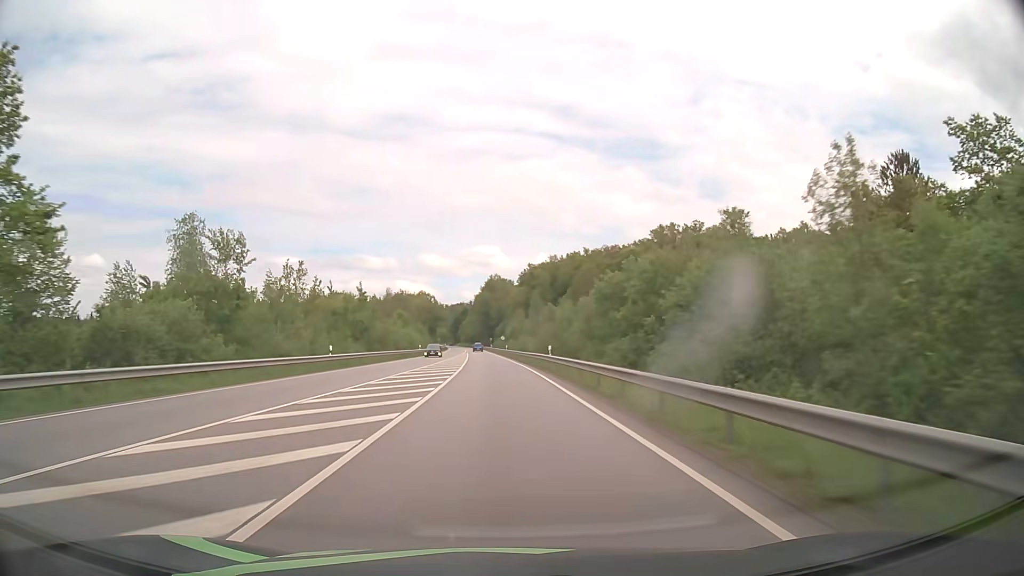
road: primary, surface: asphalt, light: Day
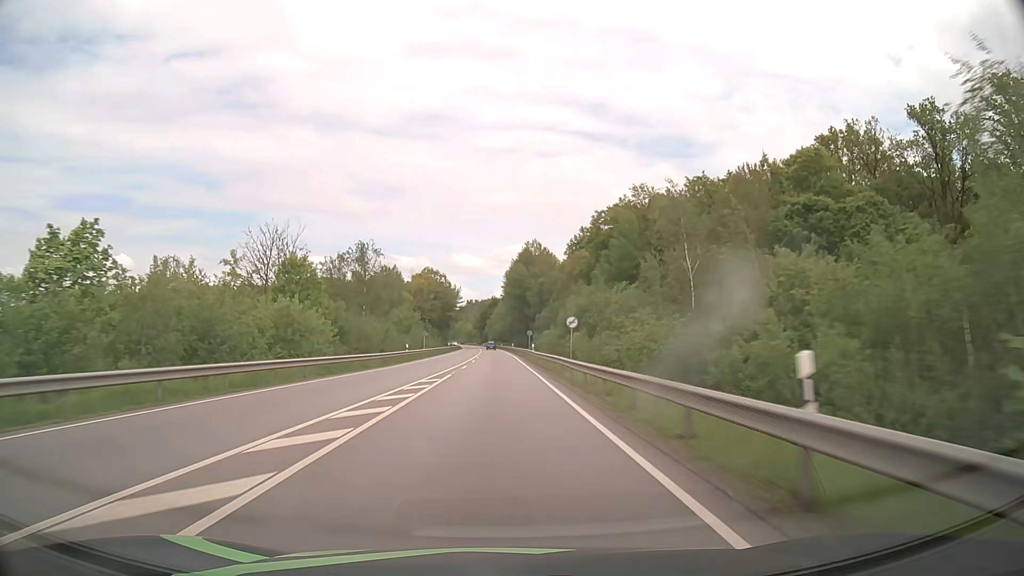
(-2.3, +79.6) m; -3°
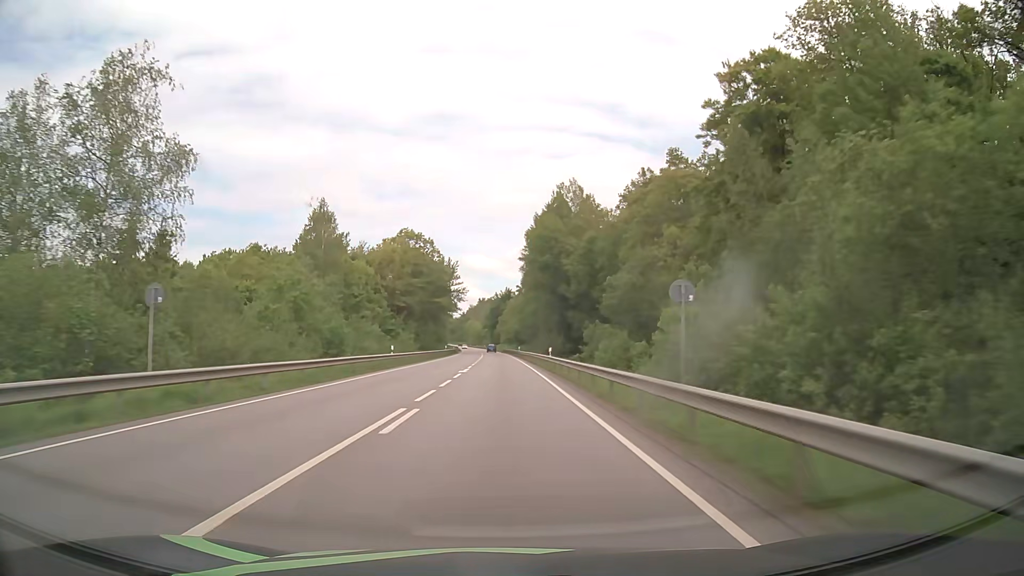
(-0.8, +63.8) m; -1°
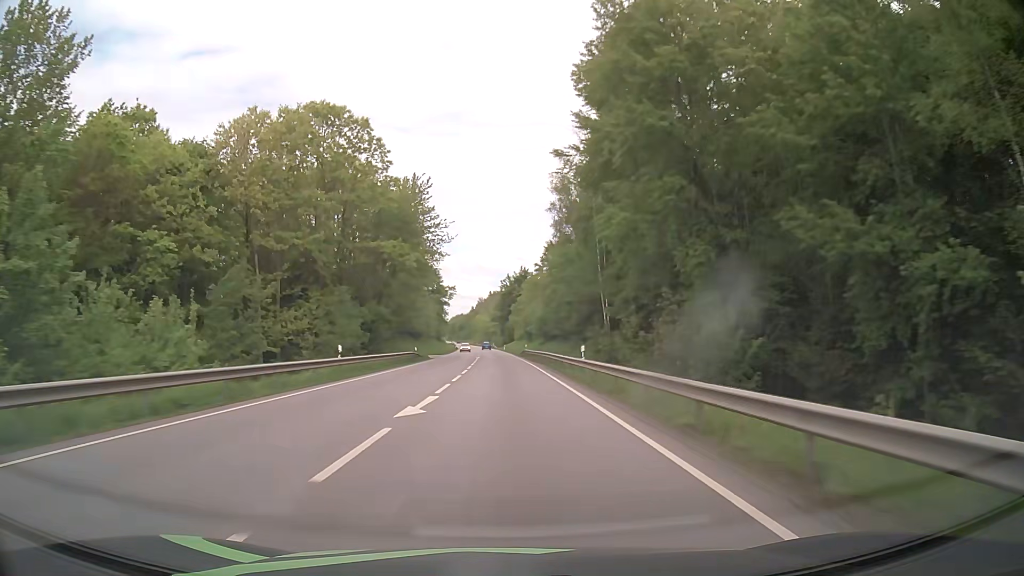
(-0.8, +63.9) m; -1°
(0, +10) (0, +20) (0, +30) (0, +40) (0, +50) (-1, +60) (-1, +70) (-1, +80) (-1, +90) (-2, +100) m
